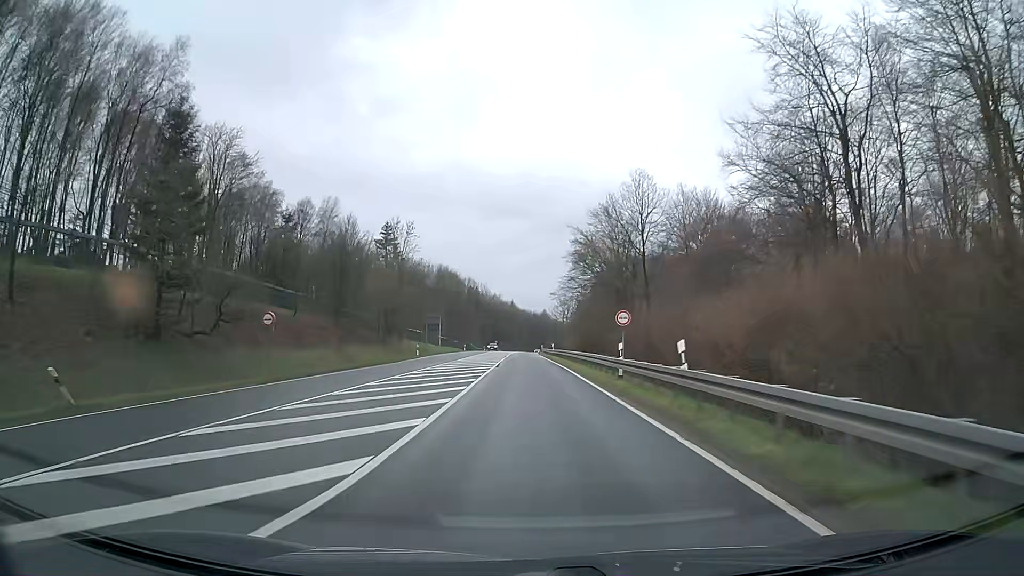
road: primary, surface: asphalt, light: Day
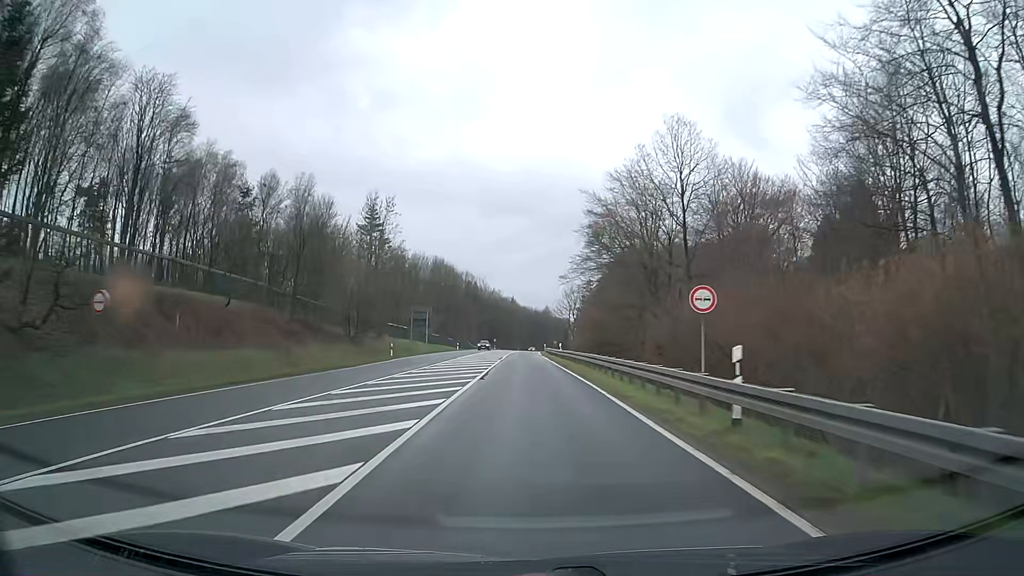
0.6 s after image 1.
(0.0, +12.5) m; 0°
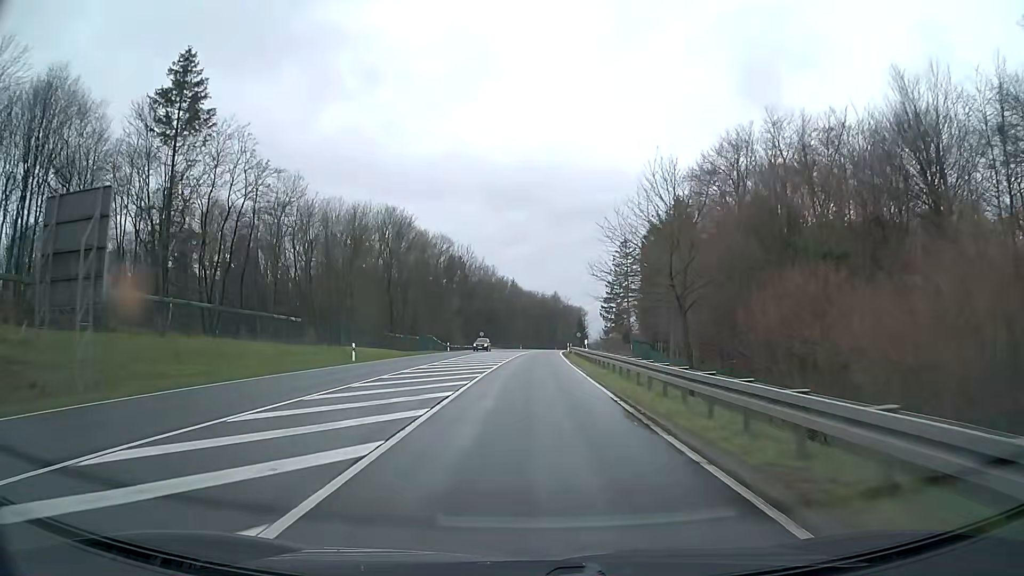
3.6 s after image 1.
(-0.2, +62.8) m; 0°
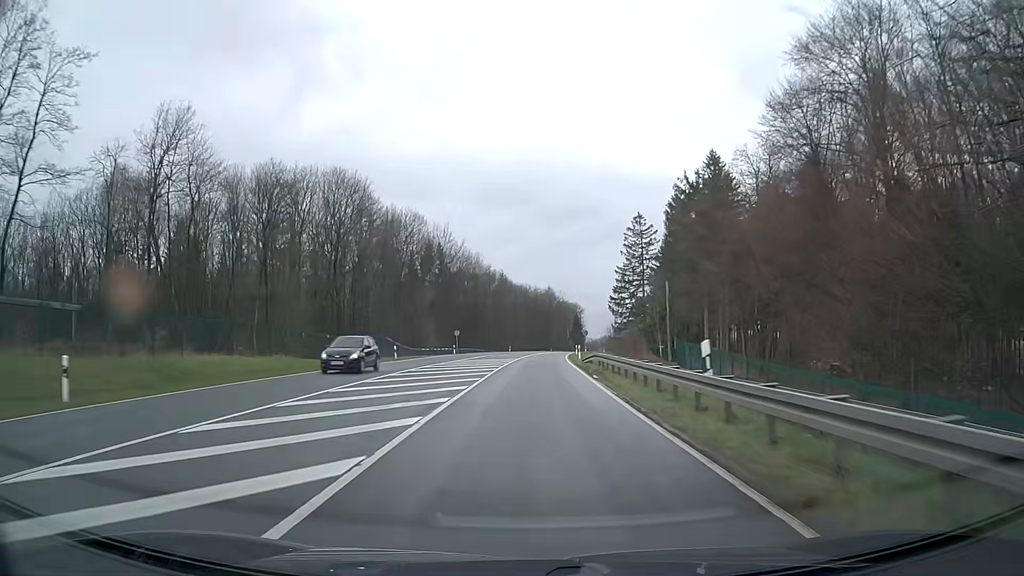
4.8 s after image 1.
(0.0, +25.1) m; +1°
(0, +10) (0, +20) (0, +30) (+1, +40) (+1, +50) (+1, +60) (+2, +70) (+3, +80) (+3, +90) (+4, +100) m
